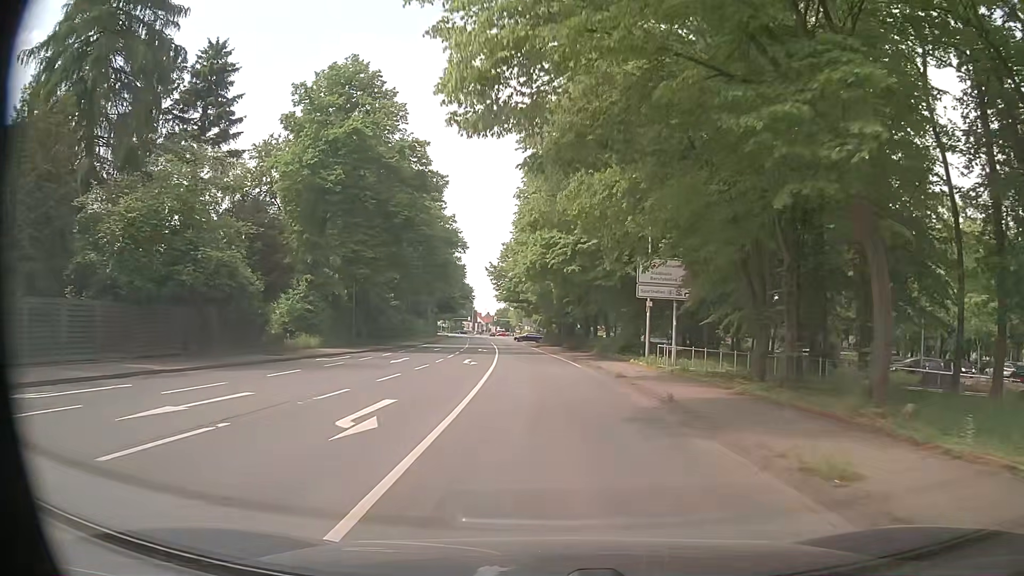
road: primary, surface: asphalt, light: Day
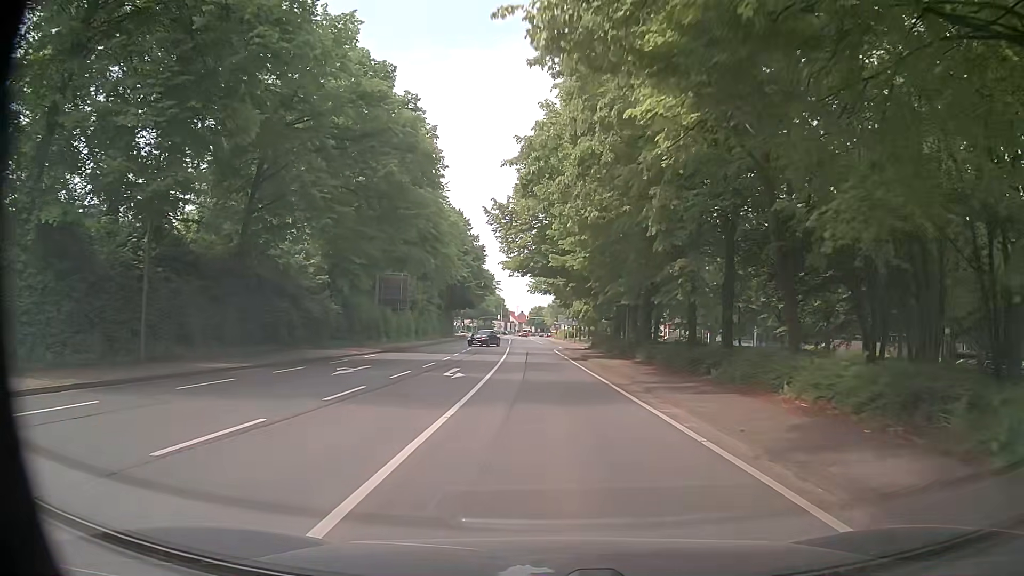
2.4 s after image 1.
(-1.1, +29.9) m; -3°
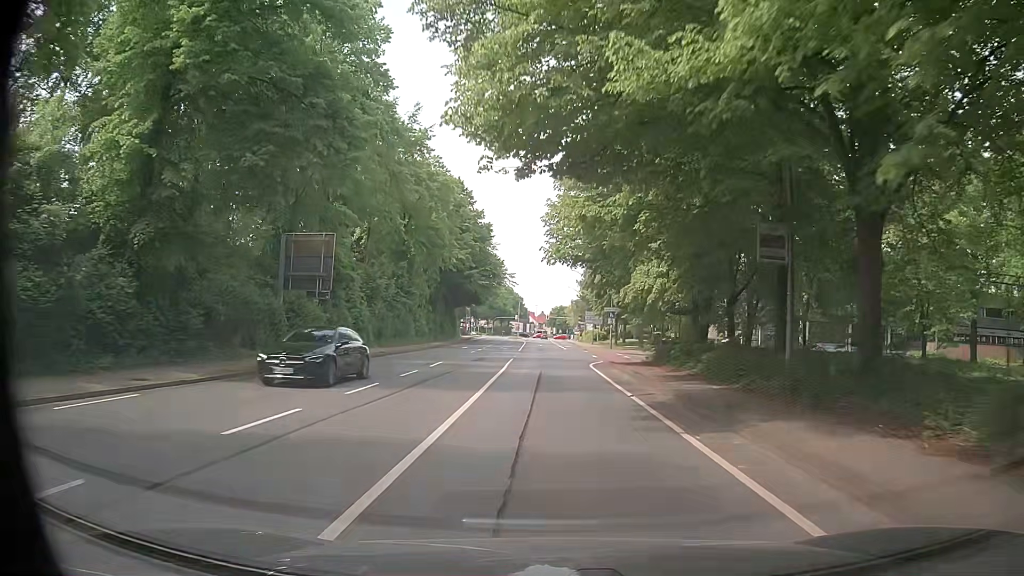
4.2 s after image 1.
(-0.5, +22.7) m; -2°
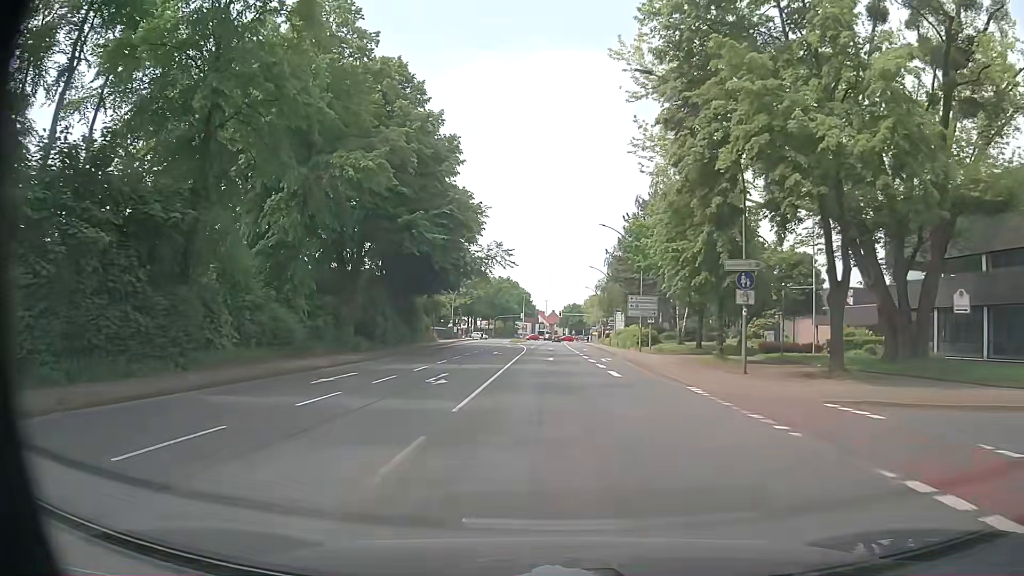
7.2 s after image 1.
(-0.4, +38.0) m; -1°
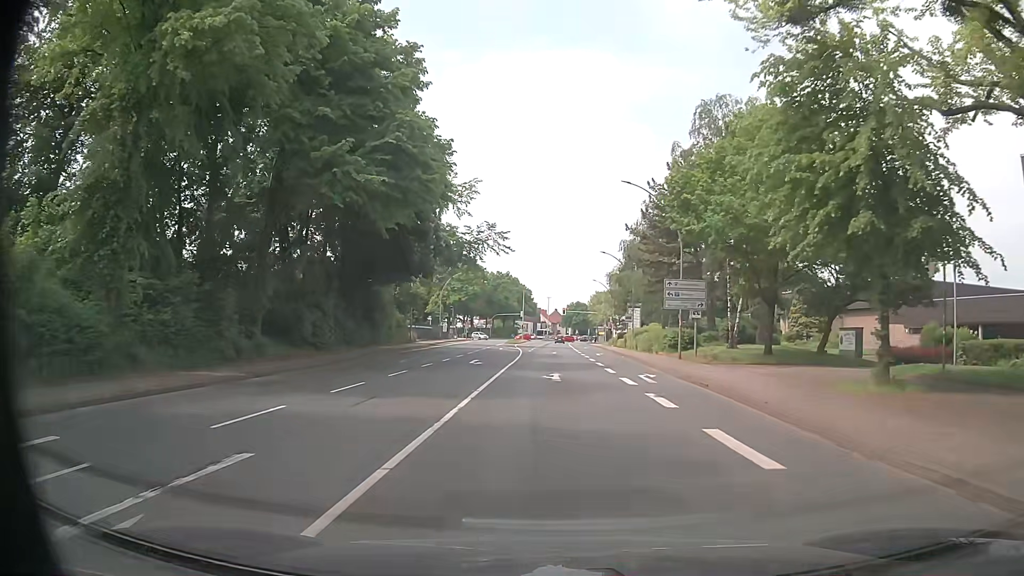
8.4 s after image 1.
(-0.1, +15.2) m; 0°
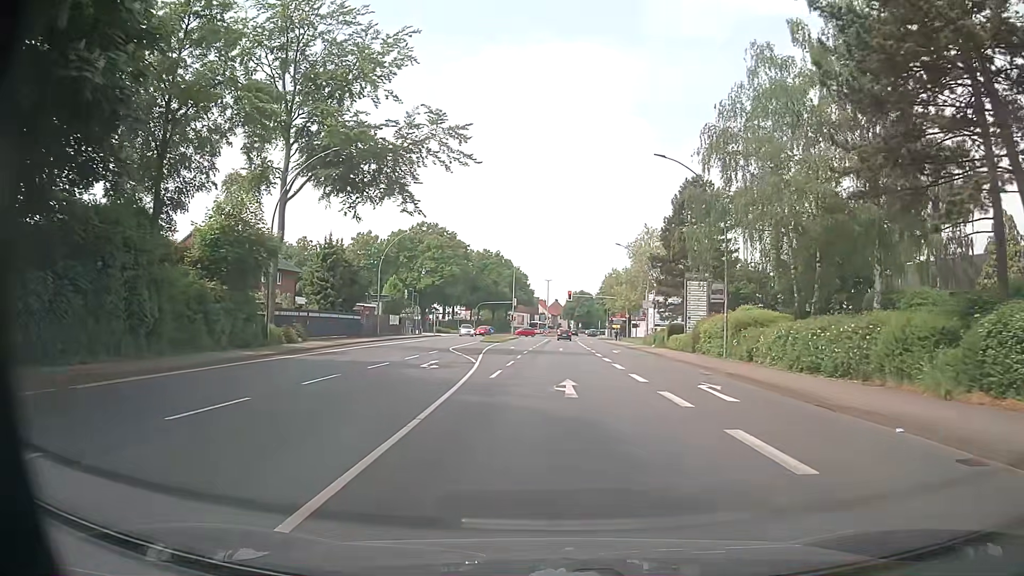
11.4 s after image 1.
(-0.4, +36.2) m; -1°
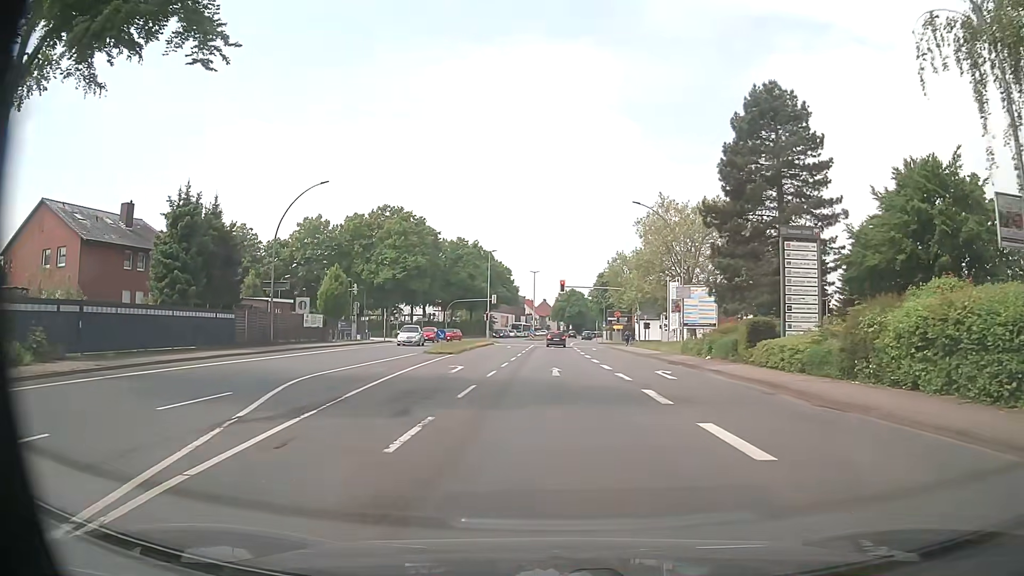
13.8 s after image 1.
(+0.2, +22.6) m; +2°
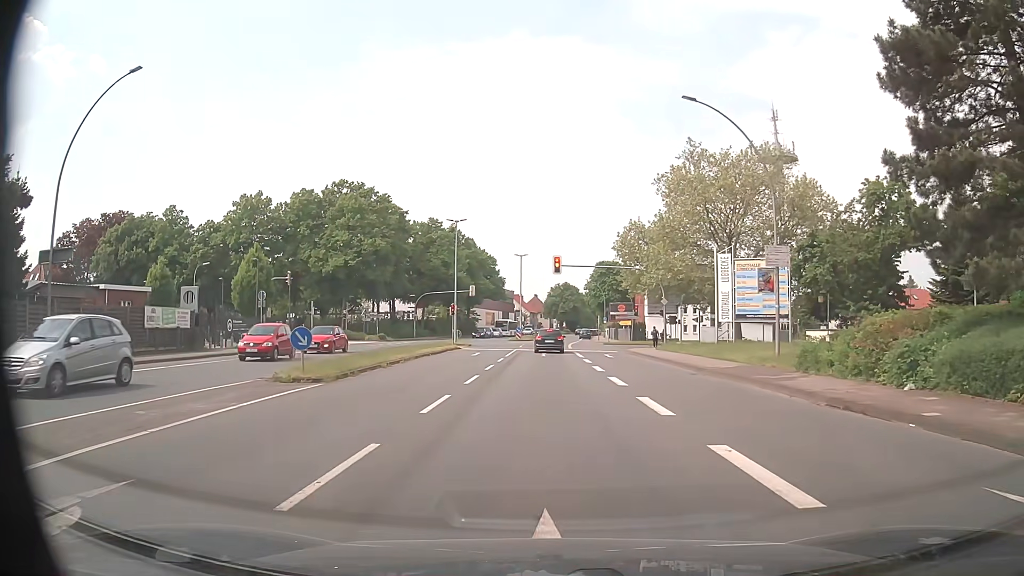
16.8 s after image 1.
(0.0, +20.1) m; -1°
(0, +10) (0, +20) (0, +30) (0, +40) (0, +50) (+1, +60) (+1, +70) (+2, +80) (+2, +90) (+3, +100) m
